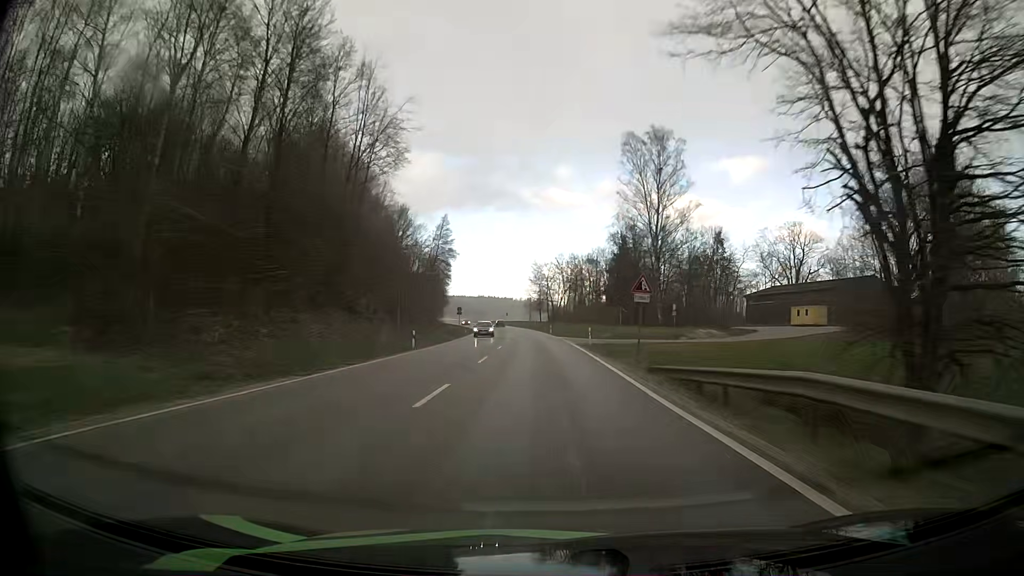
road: primary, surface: asphalt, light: Day
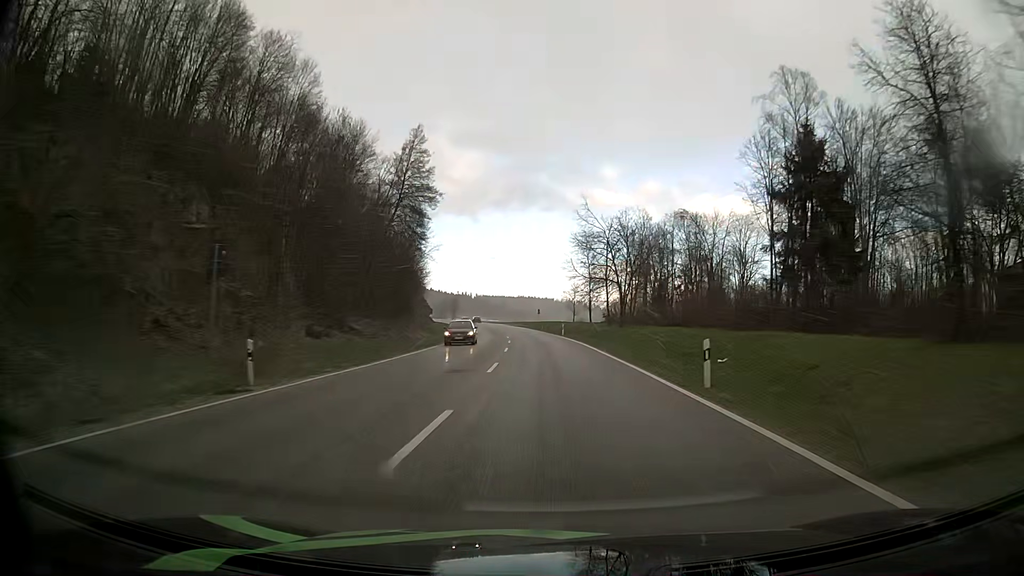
(-2.3, +64.5) m; -4°
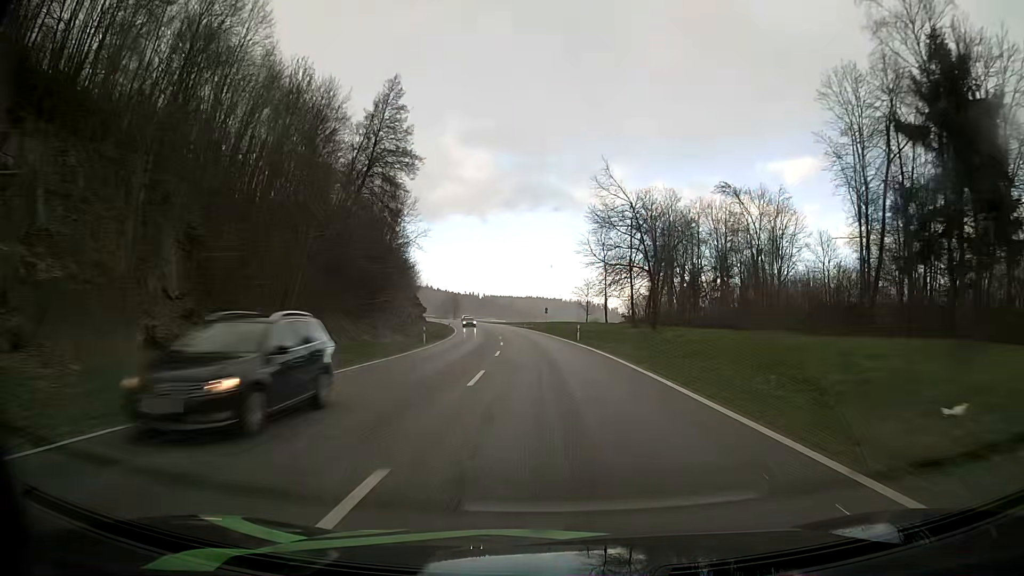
(-0.1, +16.1) m; -1°
(0, +10) (0, +20) (0, +30) (-1, +40) (-1, +50) (-2, +60) (-3, +70) (-4, +80) (-6, +90) (-8, +100) m
